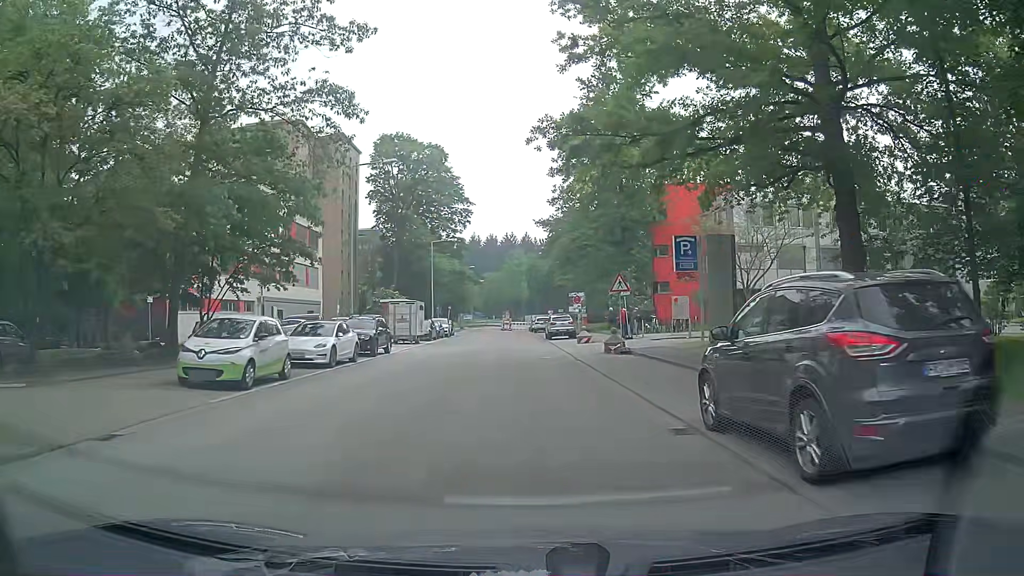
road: residential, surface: asphalt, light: Day
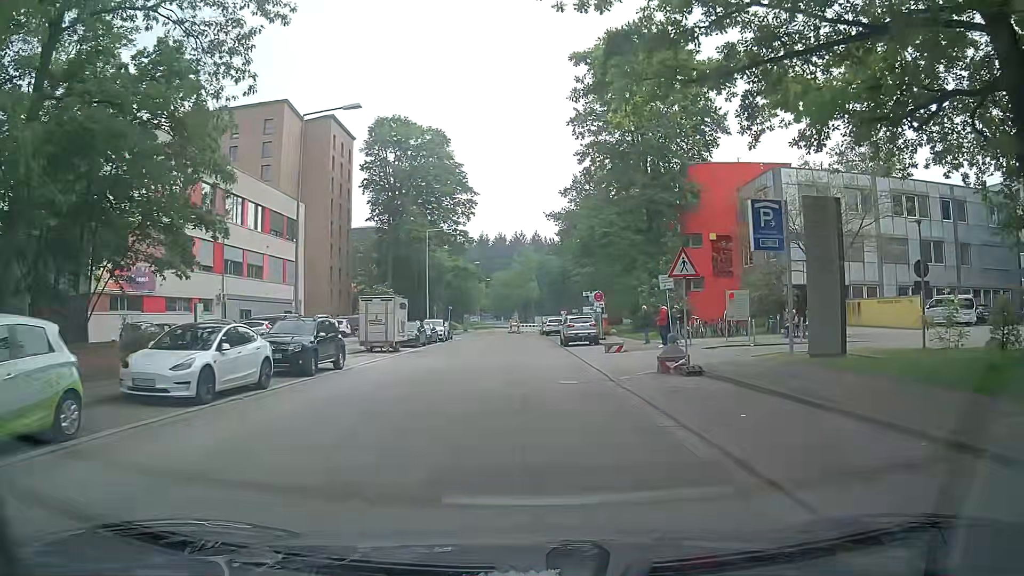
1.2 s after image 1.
(+0.1, +9.1) m; -1°
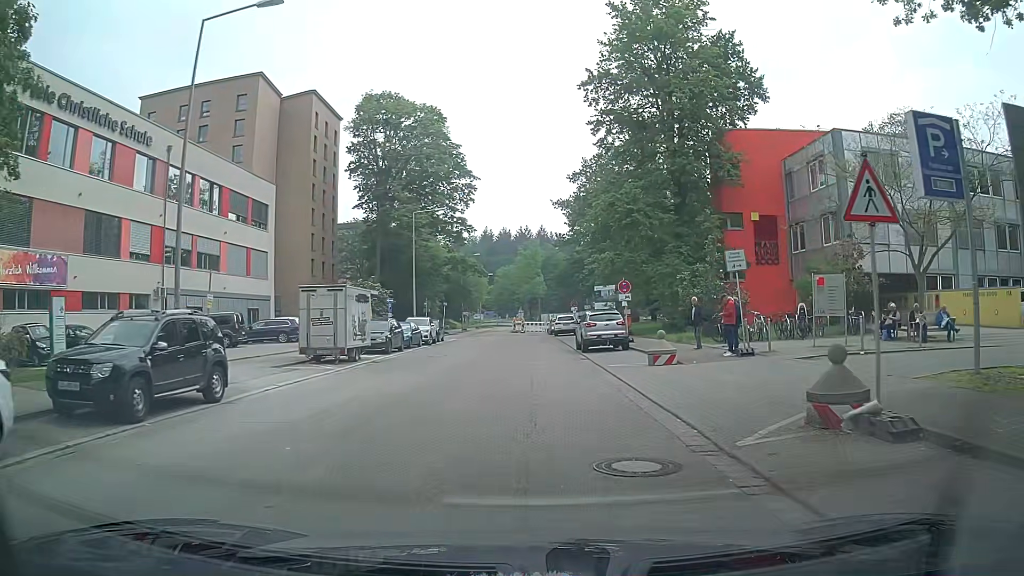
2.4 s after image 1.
(+0.3, +9.0) m; +2°
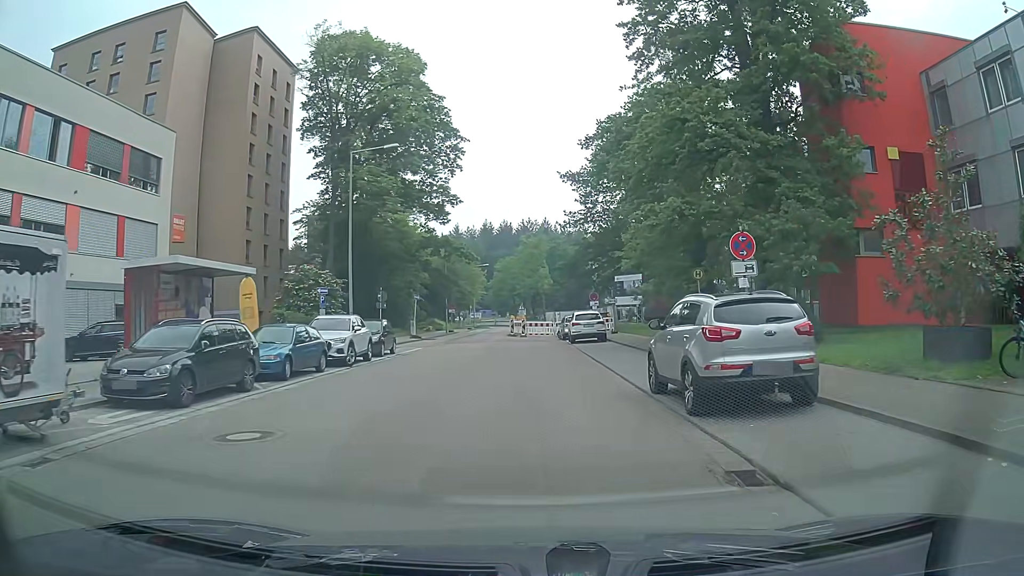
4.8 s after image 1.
(-0.3, +17.8) m; -1°
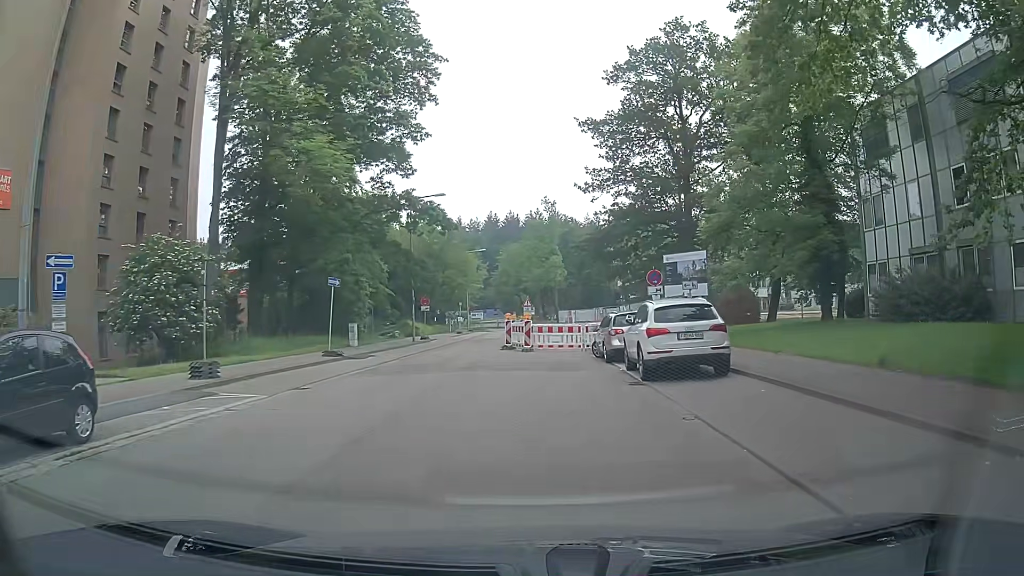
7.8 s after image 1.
(0.0, +21.3) m; -1°
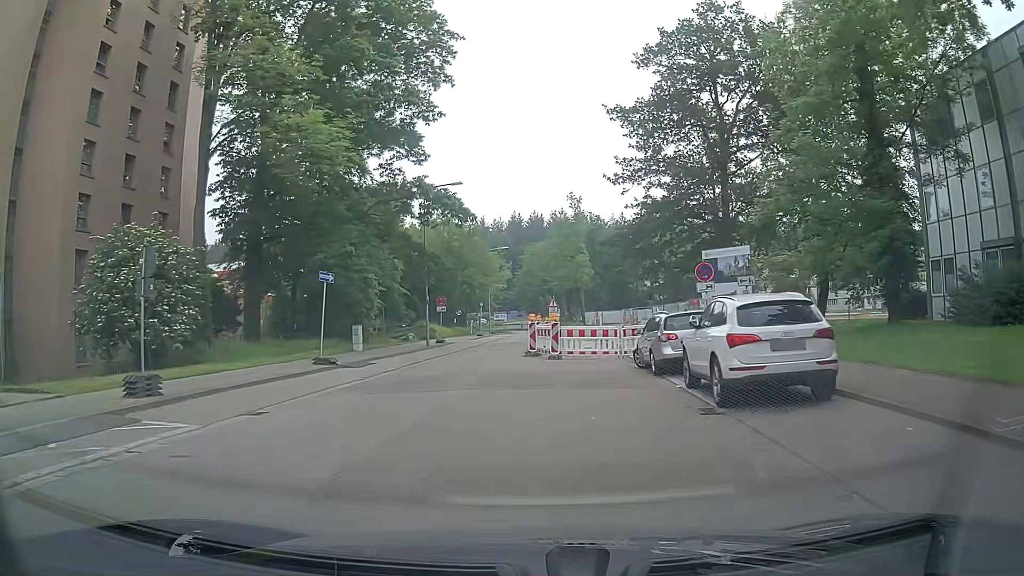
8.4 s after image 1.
(-0.1, +4.1) m; -2°
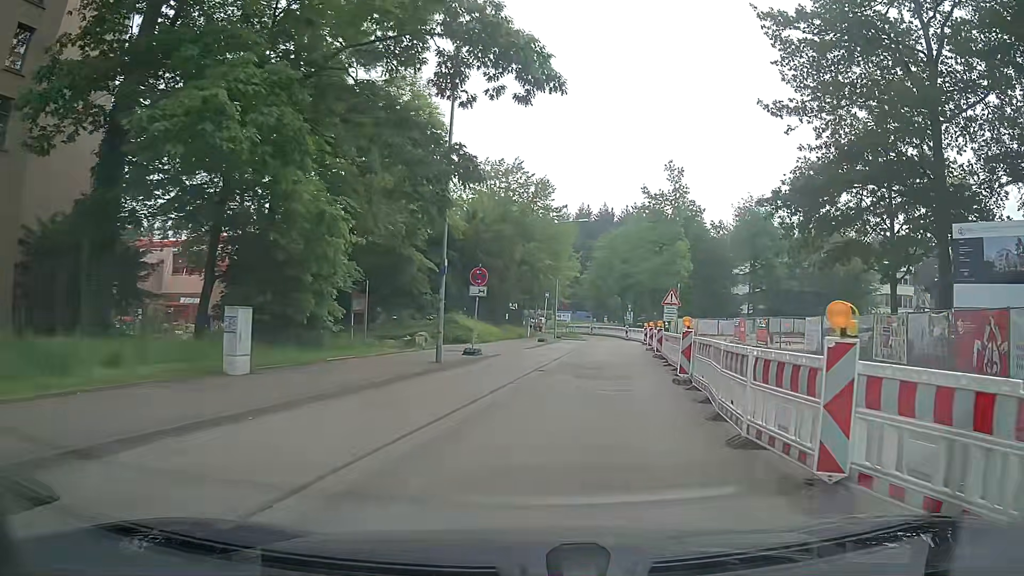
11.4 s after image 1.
(-1.8, +20.0) m; -5°
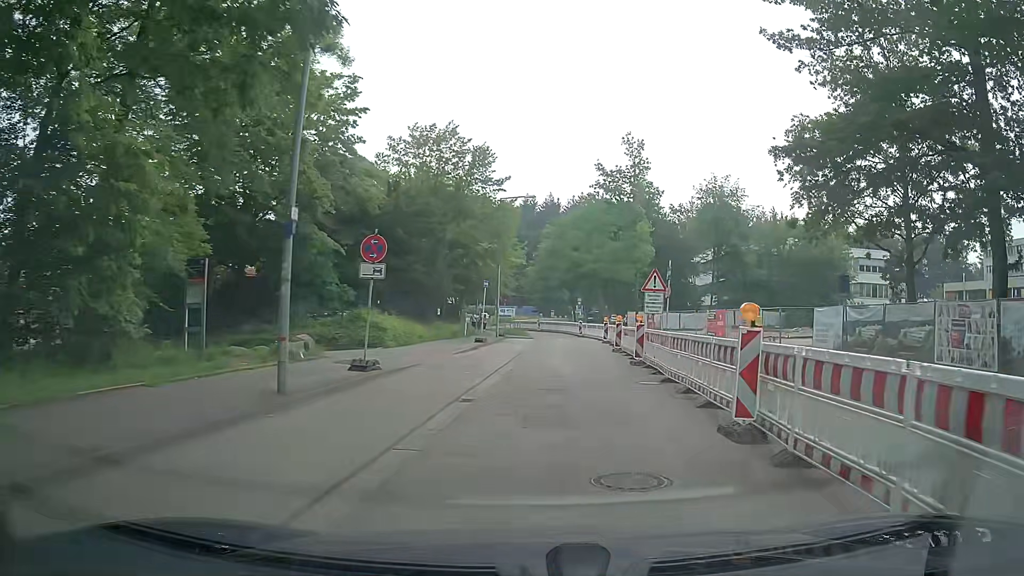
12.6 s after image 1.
(+0.4, +8.0) m; +5°
(0, +10) (+1, +20) (+2, +30) (+2, +40) (+2, +50) (+2, +60) (-1, +70) (-4, +79) (-10, +87) (-17, +94) m
